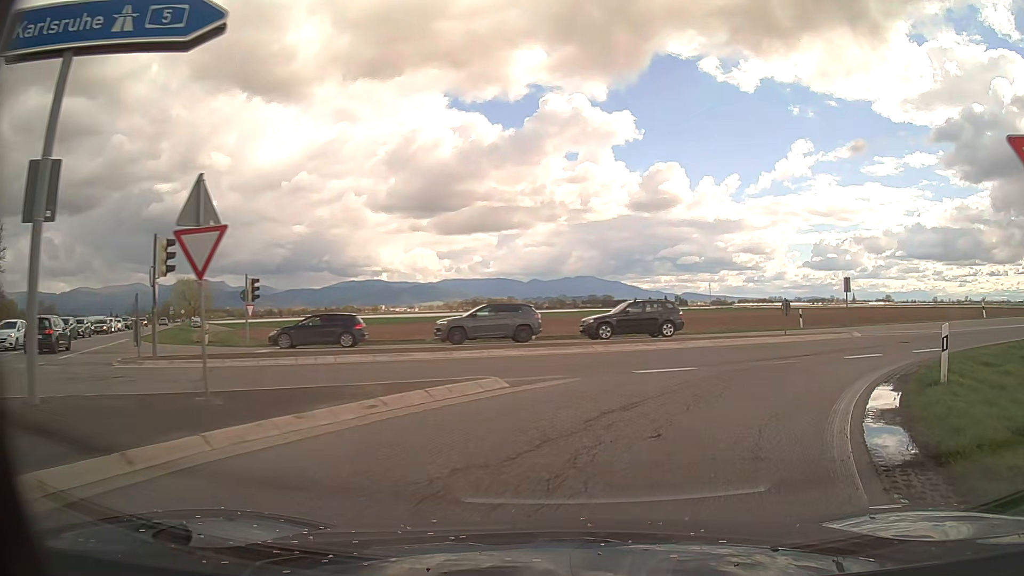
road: motorway_link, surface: asphalt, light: Day
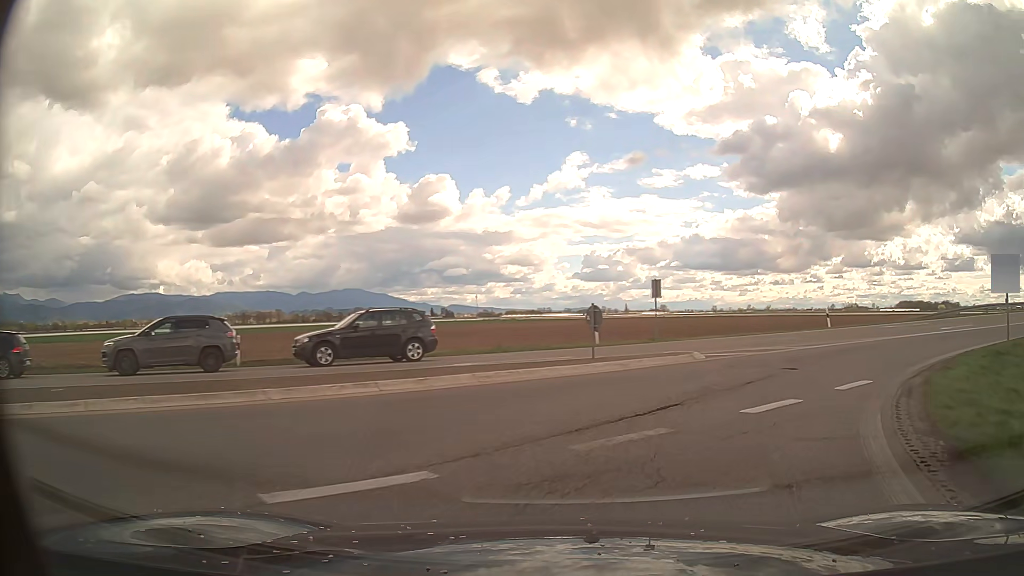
(+1.5, +8.4) m; +20°
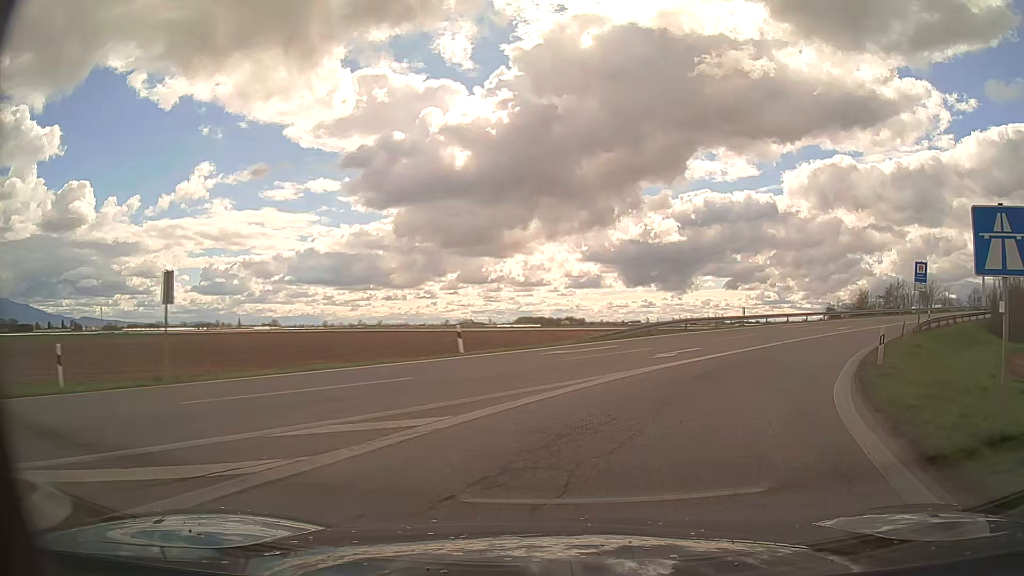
(+3.9, +13.0) m; +33°
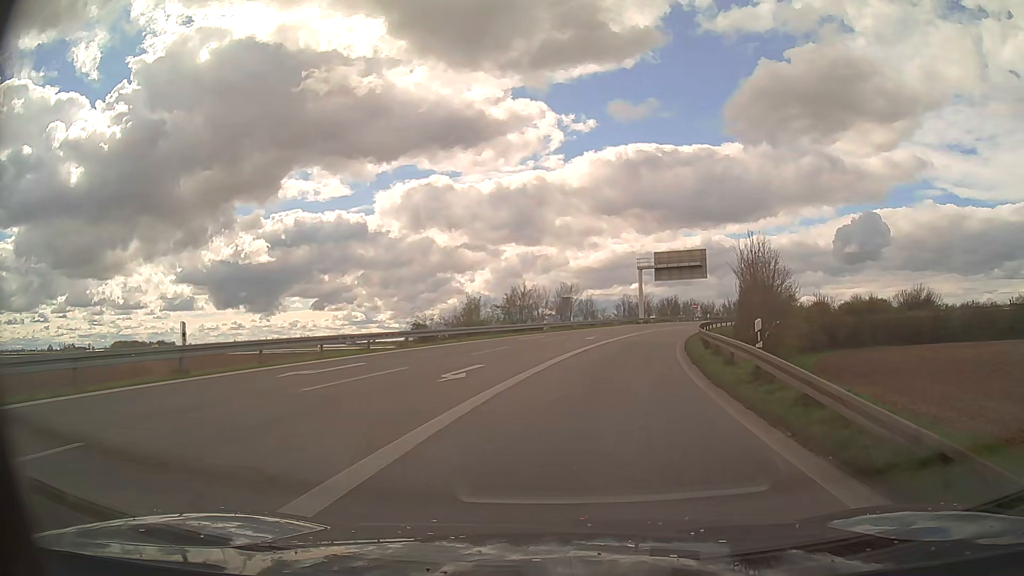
(+11.1, +27.6) m; +35°
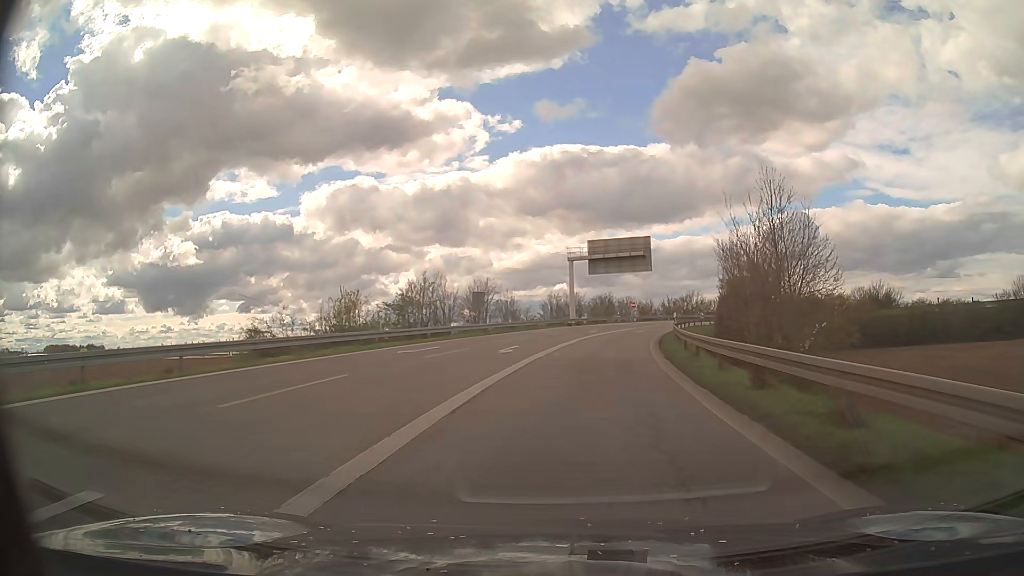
(+0.9, +14.4) m; +7°
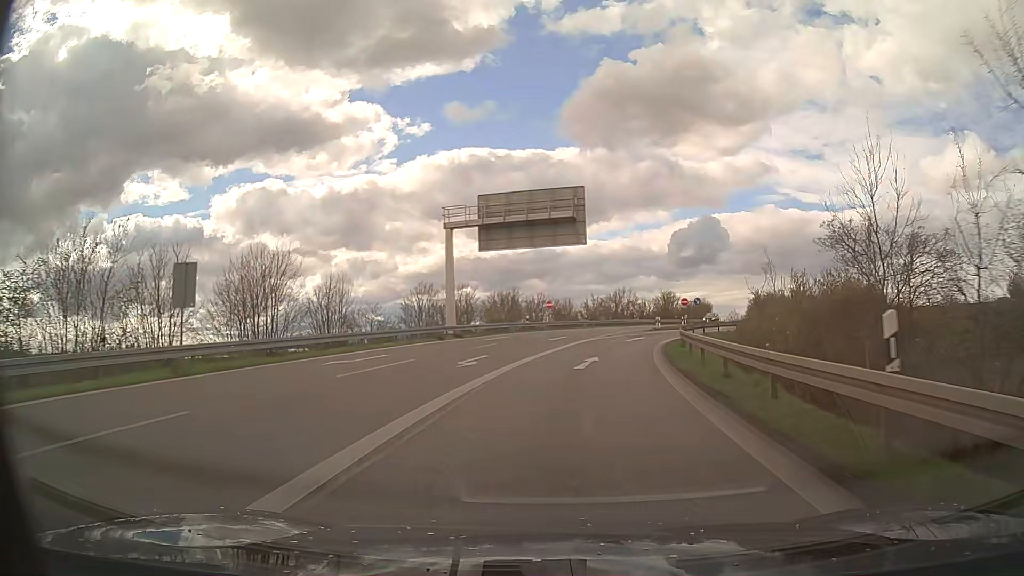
(+2.3, +29.9) m; +8°
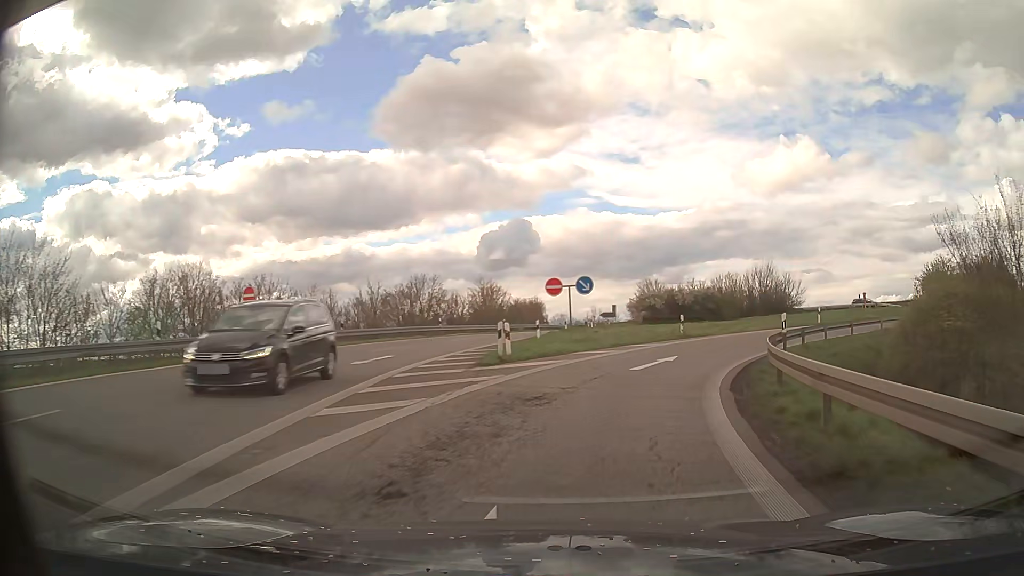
(+3.9, +35.0) m; +16°
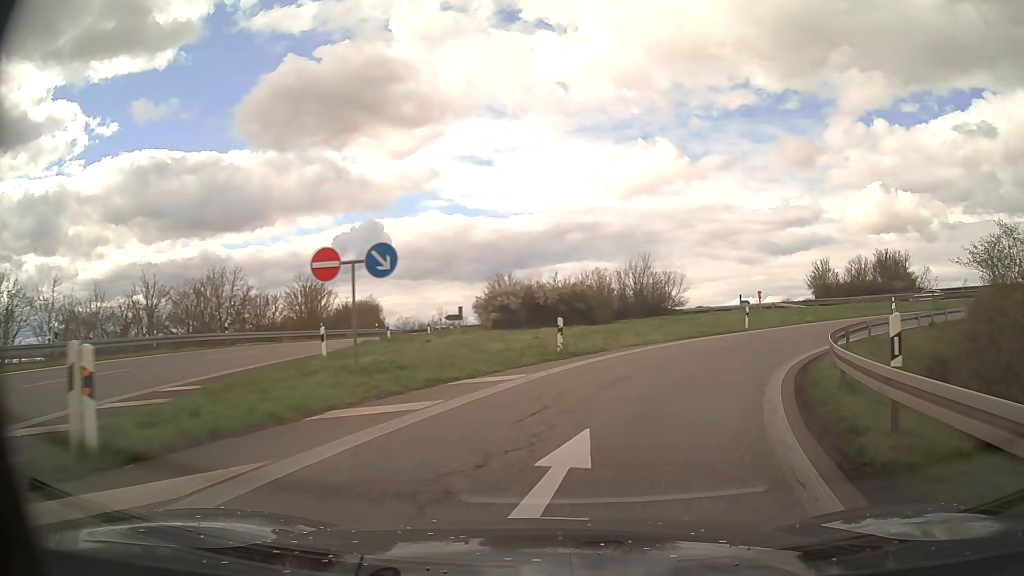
(+1.3, +13.0) m; +12°
(+1, +10) (+5, +19) (+11, +27) (+18, +33) (+28, +37) (+37, +39) (+47, +38) (+57, +35) (+65, +30) (+73, +23) m
